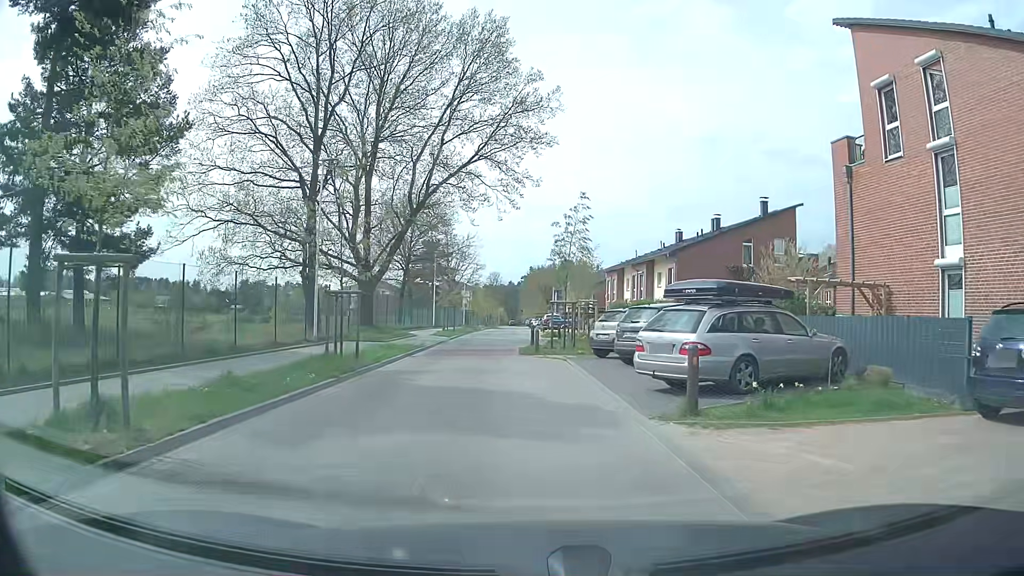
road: residential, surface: paving_stones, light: Day
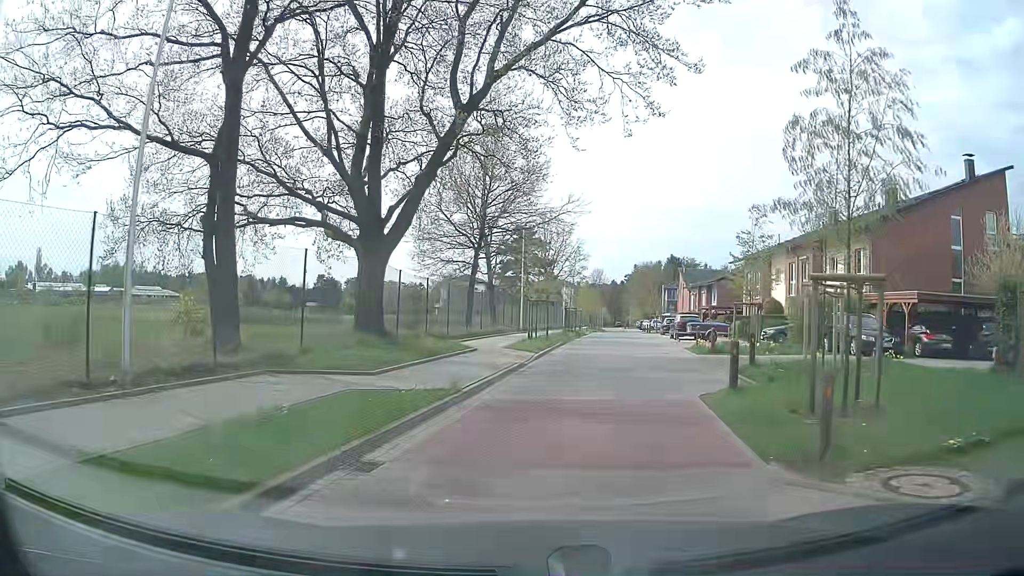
(-1.4, +17.0) m; -9°
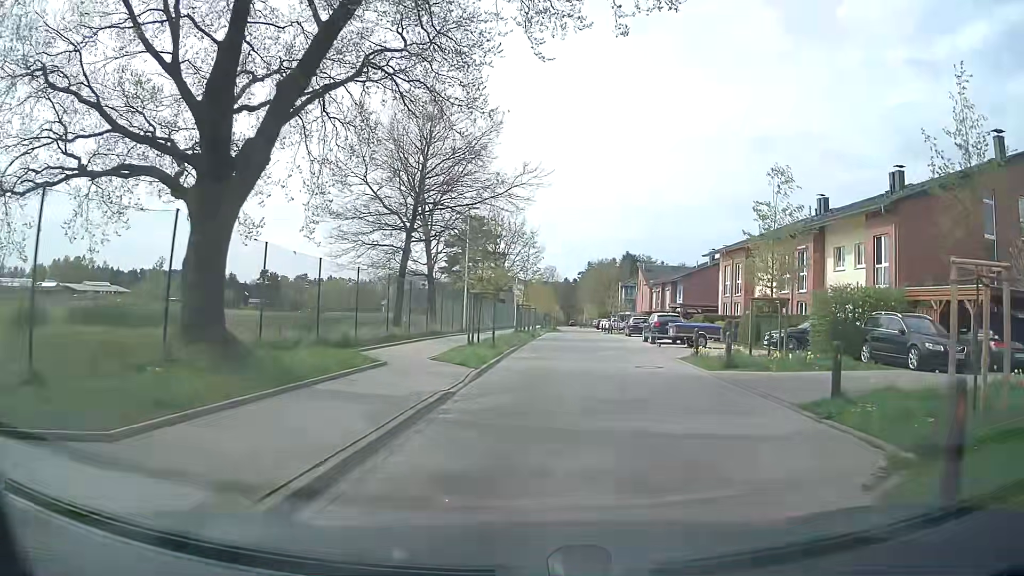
(+0.2, +7.2) m; +4°
(+1, +10) (+2, +20) (+3, +30) (+3, +40) (+4, +50) (+5, +60) (+5, +70) (+6, +80) (+6, +90) (+7, +100) m
